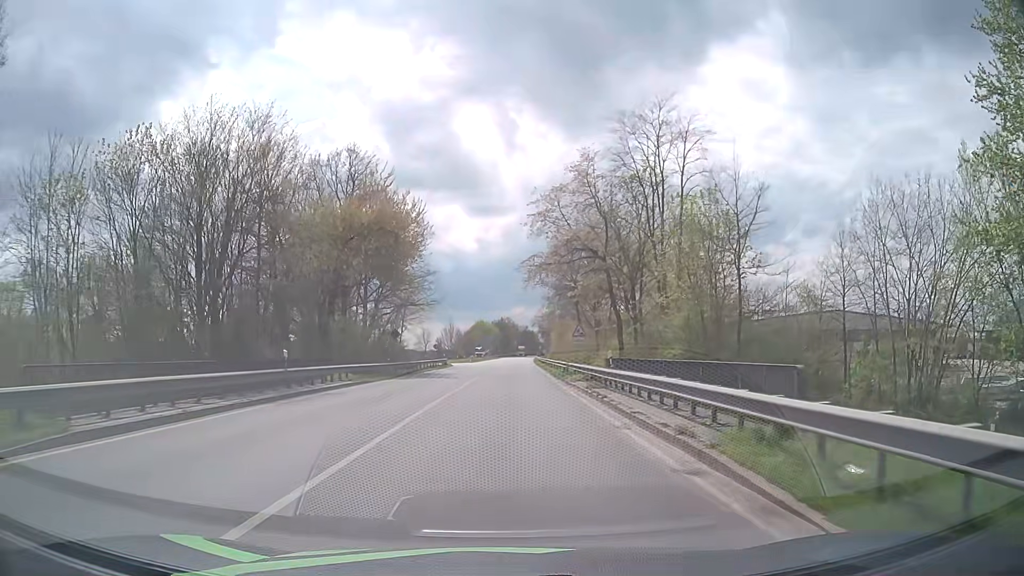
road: unclassified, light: Day
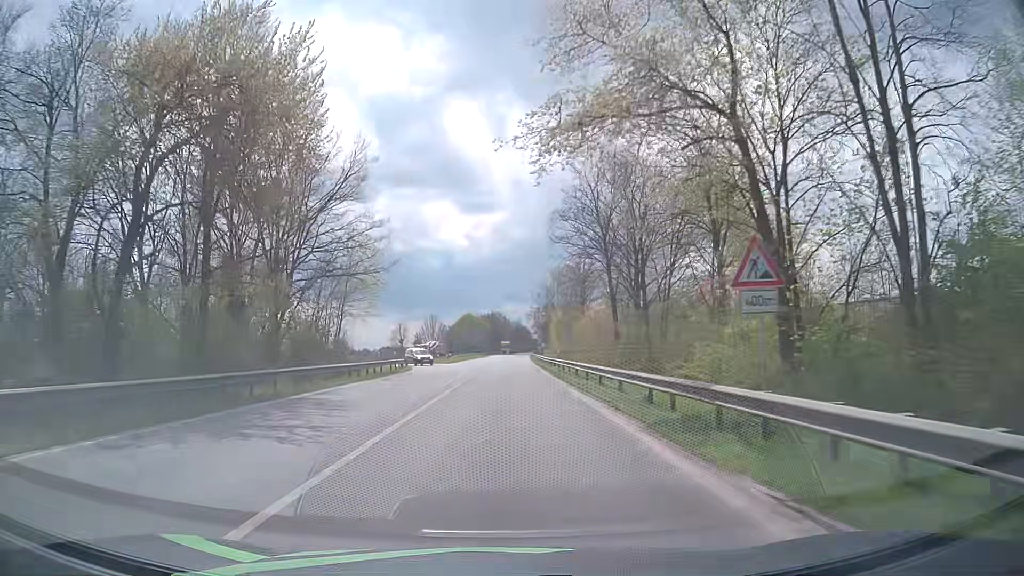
(+0.3, +26.4) m; +1°
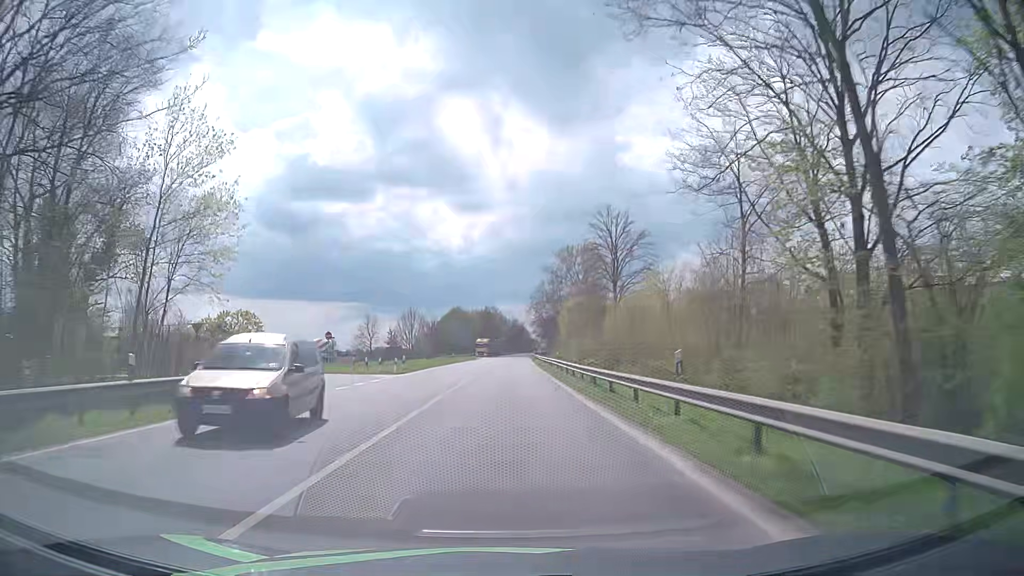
(+0.2, +31.1) m; 0°
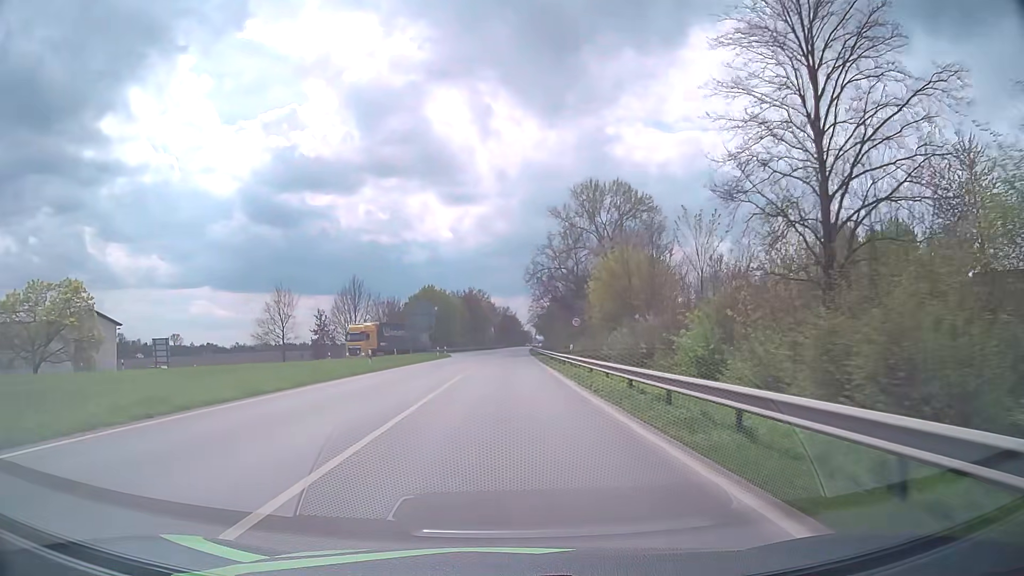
(+0.5, +43.4) m; +1°
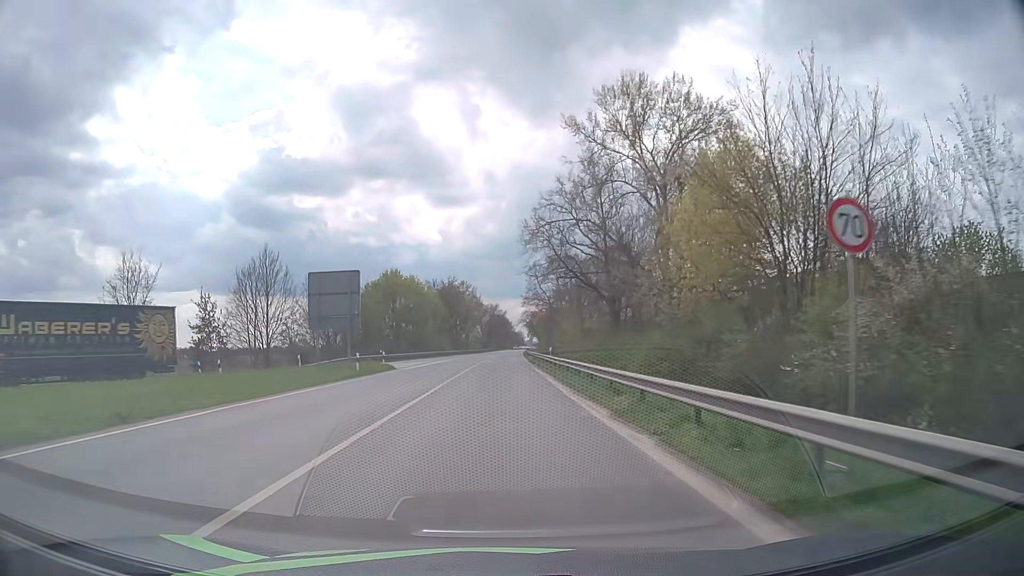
(+0.3, +31.1) m; +1°
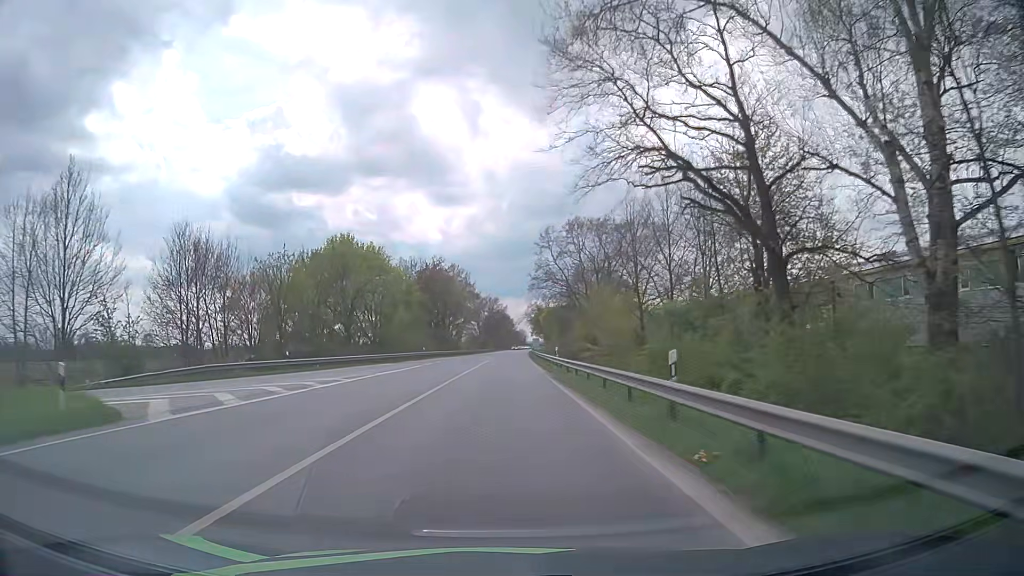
(0.0, +31.0) m; 0°
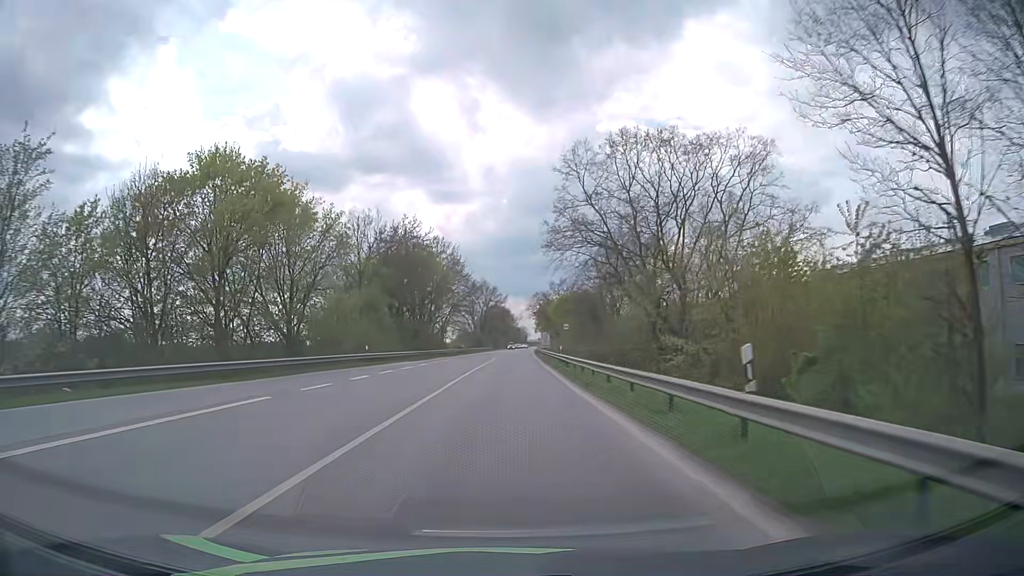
(-0.1, +31.0) m; 0°
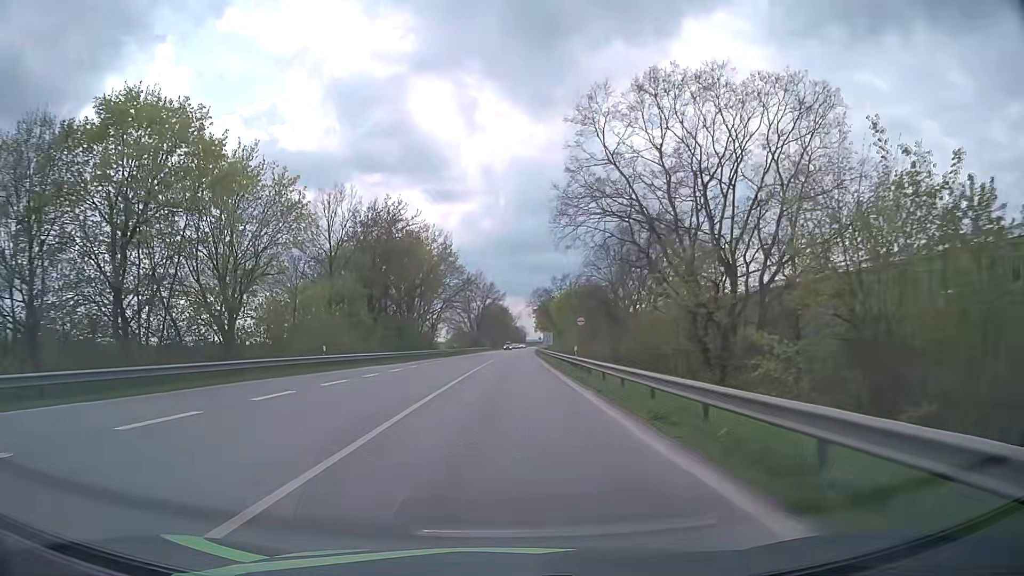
(0.0, +10.1) m; 0°
(0, +10) (0, +20) (0, +30) (0, +40) (+1, +50) (+1, +60) (+1, +70) (+1, +80) (+2, +90) (+2, +100) m
